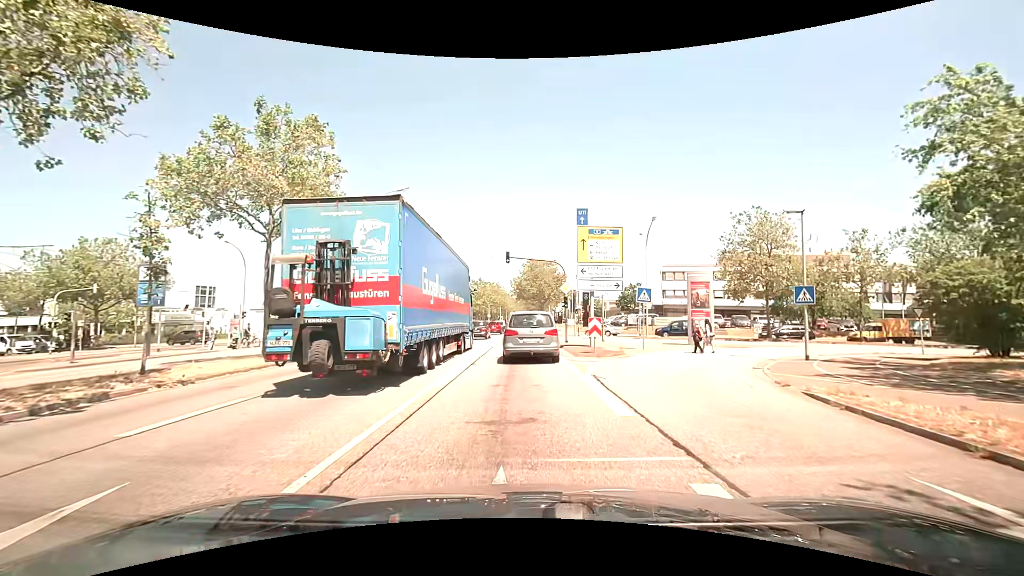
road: primary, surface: asphalt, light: Day
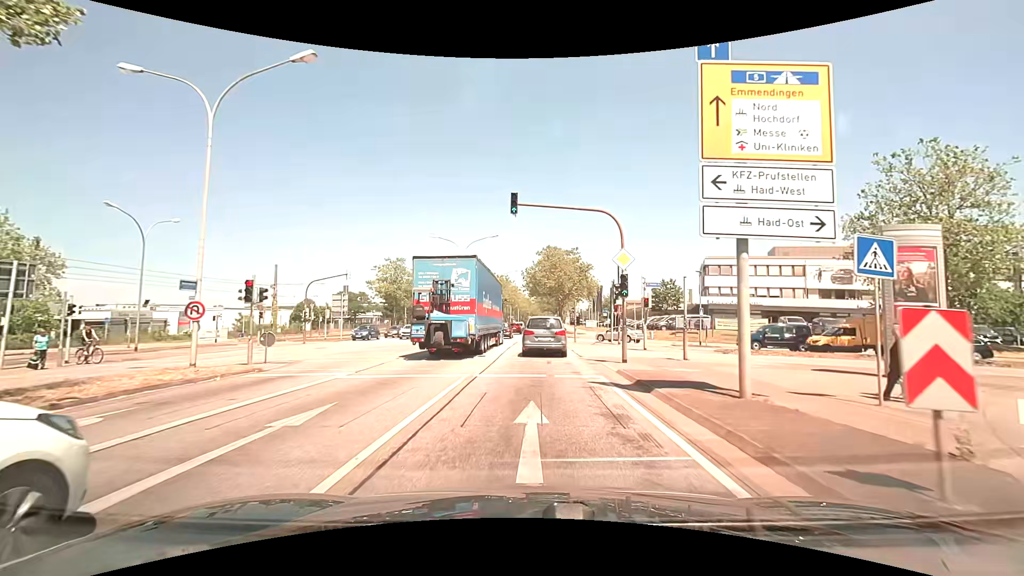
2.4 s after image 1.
(-0.2, +16.2) m; -1°
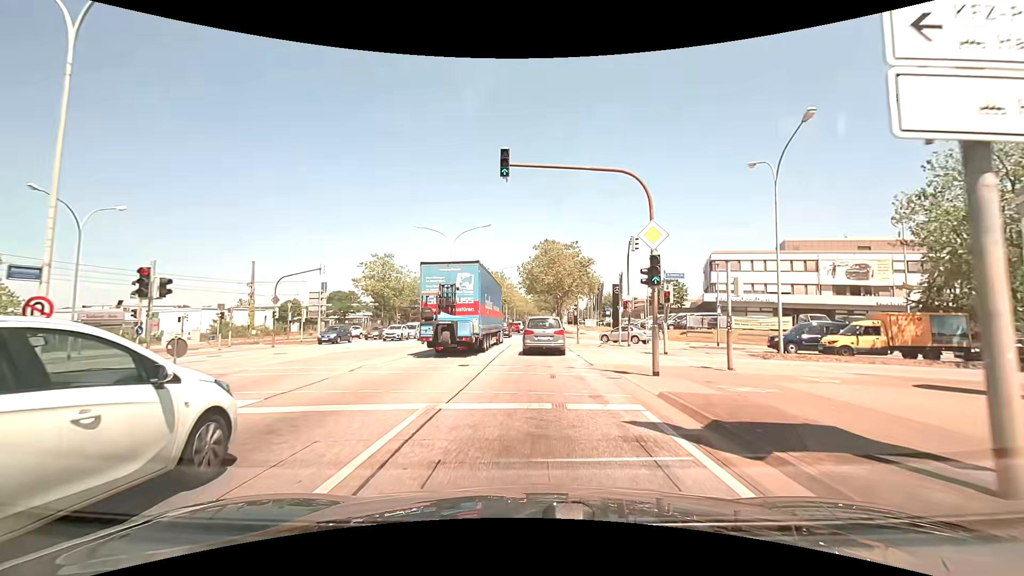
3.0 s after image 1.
(0.0, +4.8) m; 0°
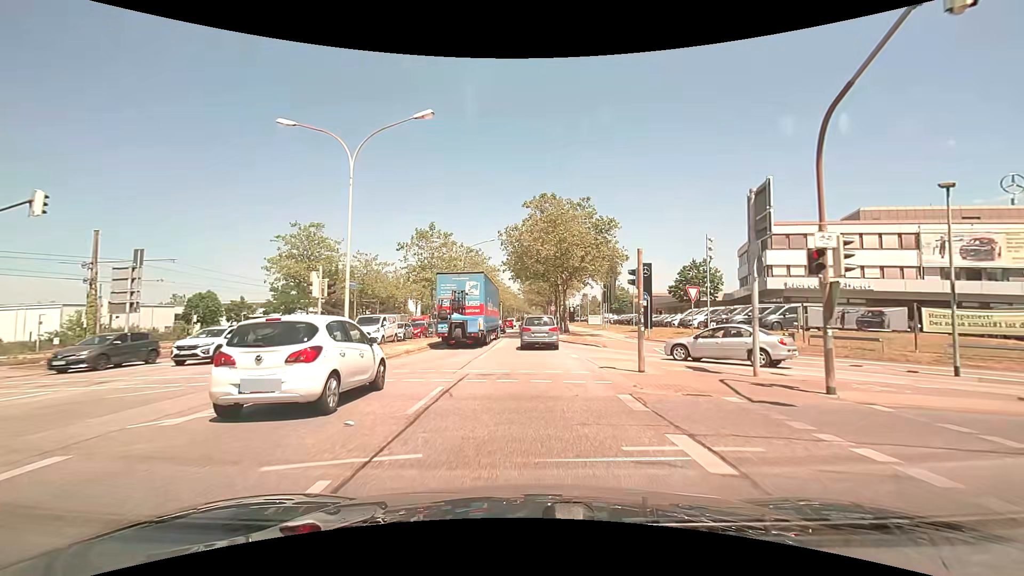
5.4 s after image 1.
(+0.2, +22.1) m; +1°
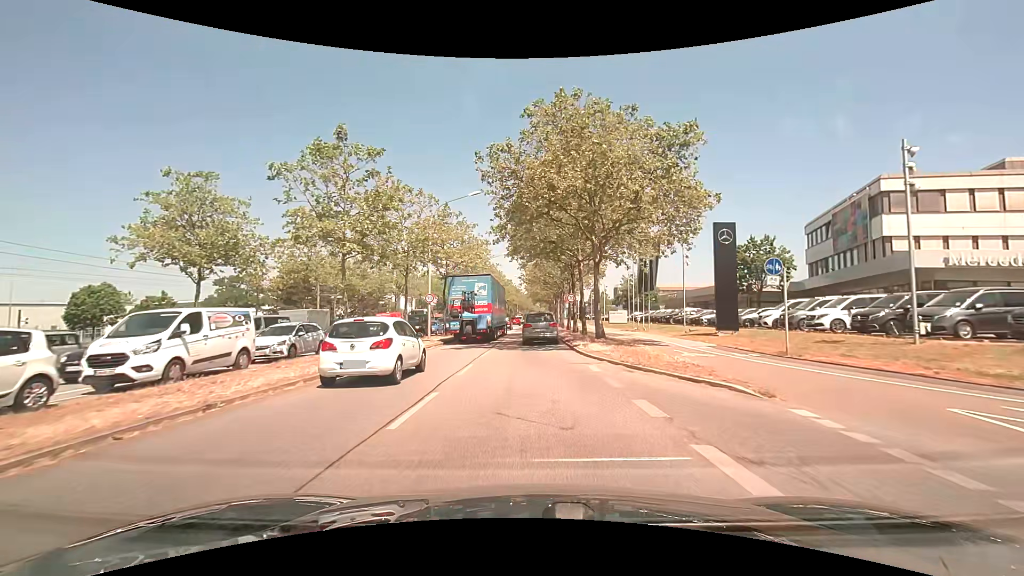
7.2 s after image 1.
(0.0, +18.5) m; 0°
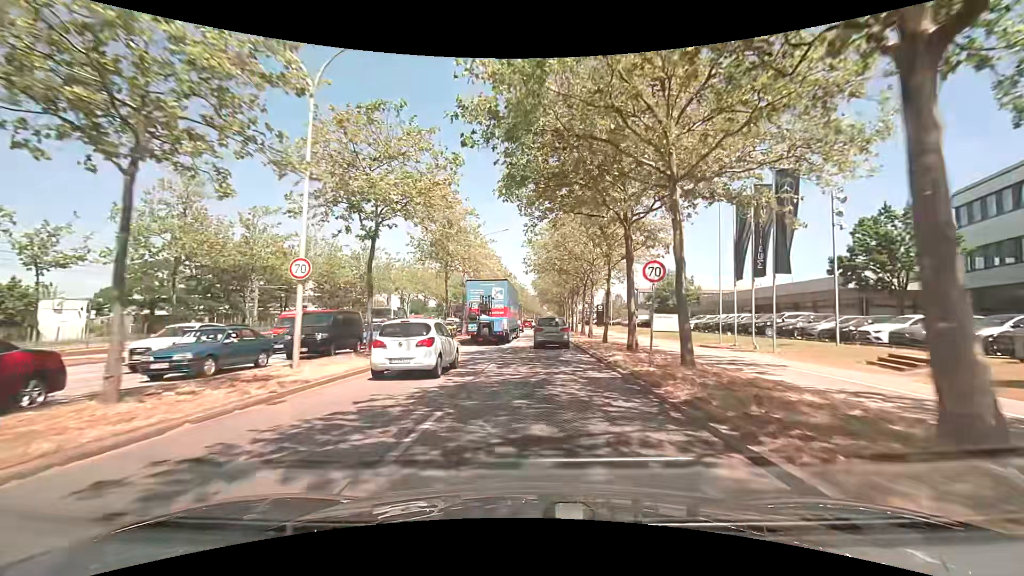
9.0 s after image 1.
(-0.2, +19.8) m; -1°
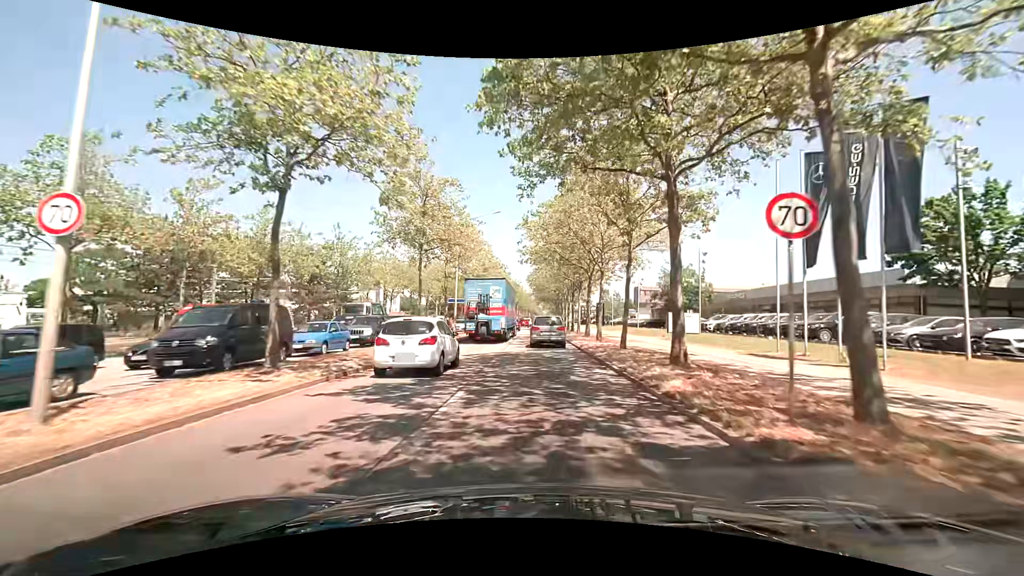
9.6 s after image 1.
(0.0, +6.9) m; +1°
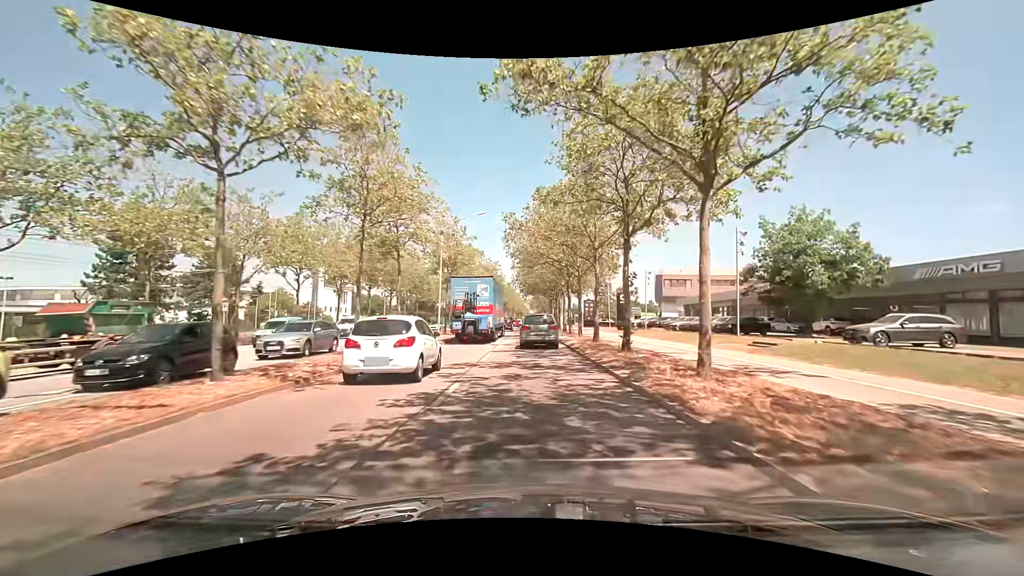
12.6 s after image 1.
(+0.5, +34.9) m; +2°
(0, +10) (0, +20) (0, +30) (0, +40) (0, +50) (0, +60) (0, +70) (0, +80) (0, +90) (0, +100) m
